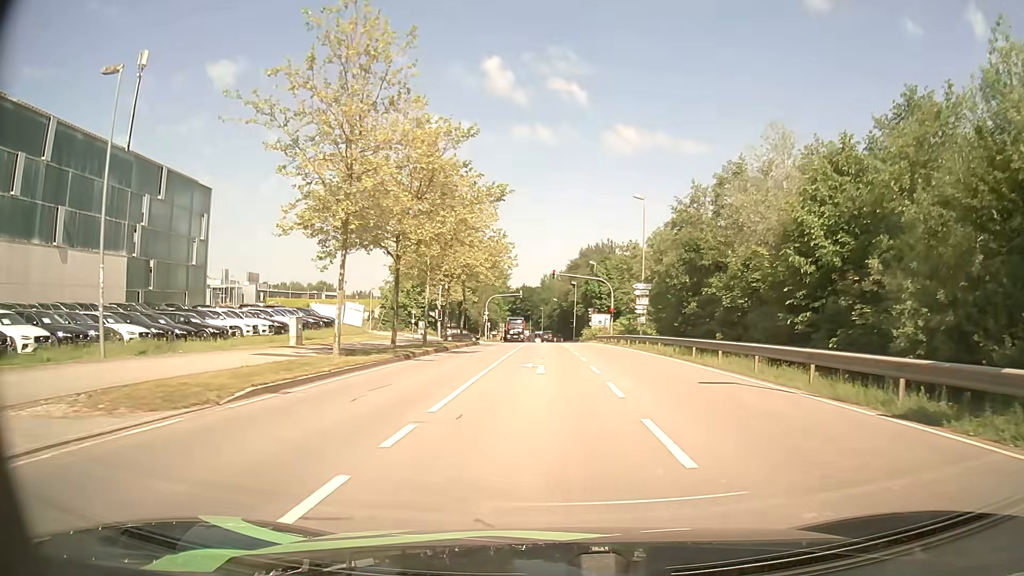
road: secondary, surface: asphalt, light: Day
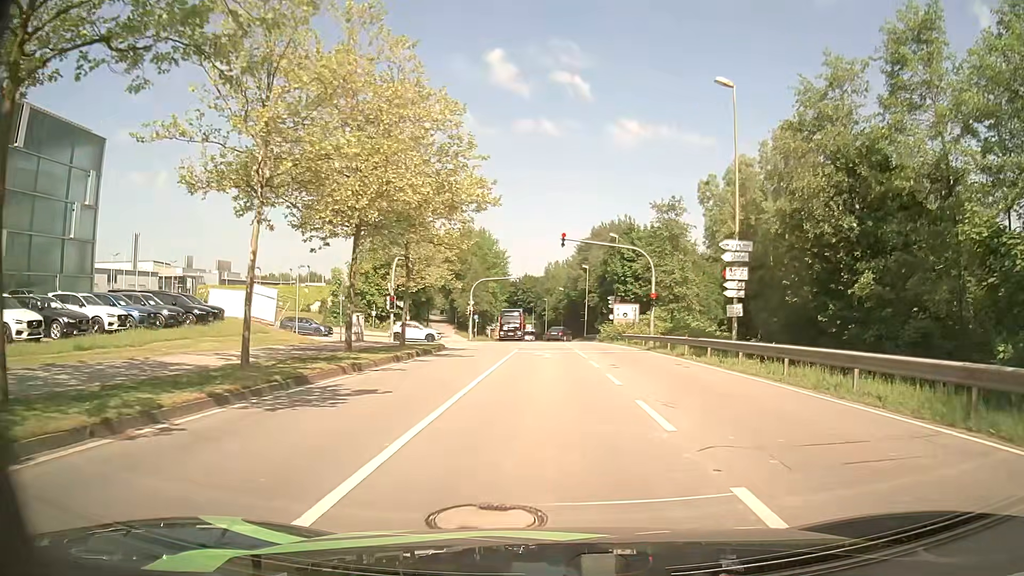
(-0.1, +21.7) m; -1°
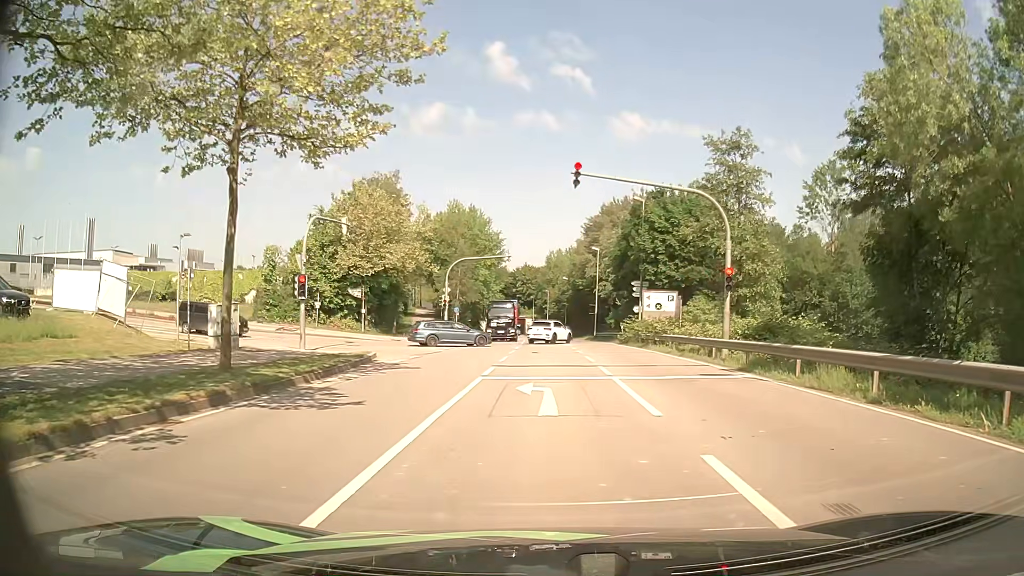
(+0.1, +16.5) m; 0°
(0, +10) (0, +20) (0, +30) (-3, +39) (-12, +42) (-22, +42) (-32, +43) (-42, +43) (-52, +43) (-62, +43) m
